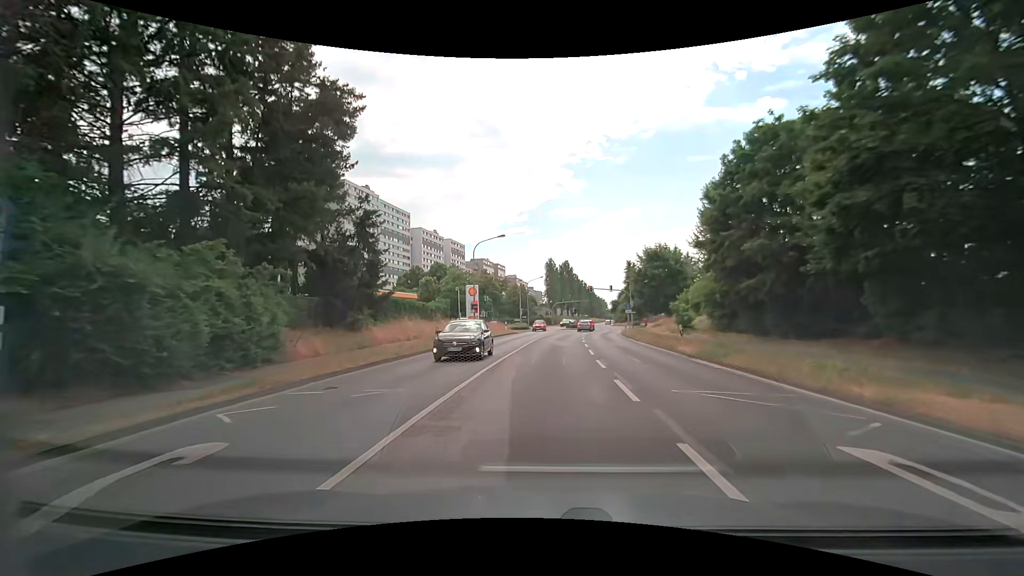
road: secondary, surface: asphalt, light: Day
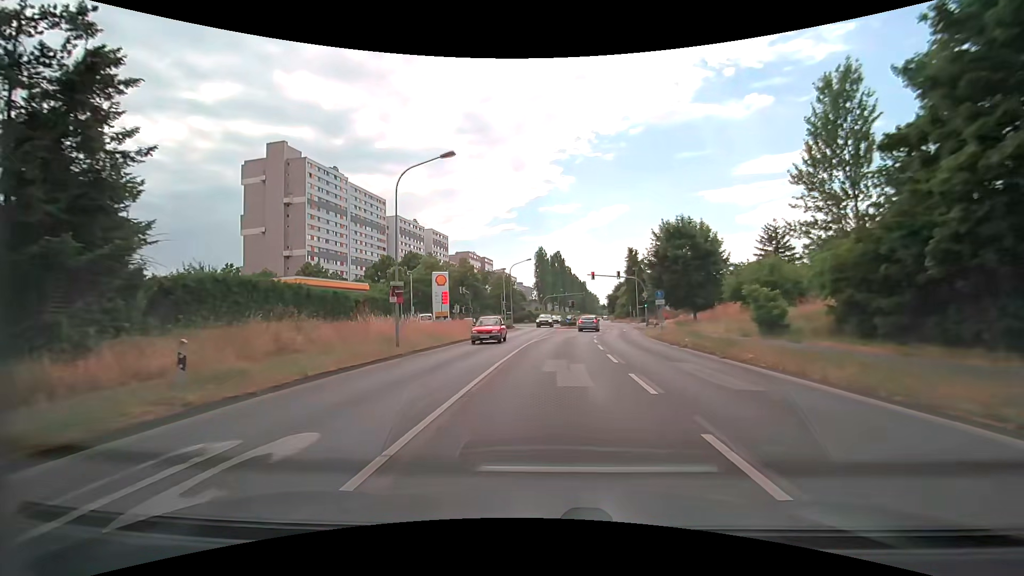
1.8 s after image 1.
(+0.1, +17.8) m; +1°
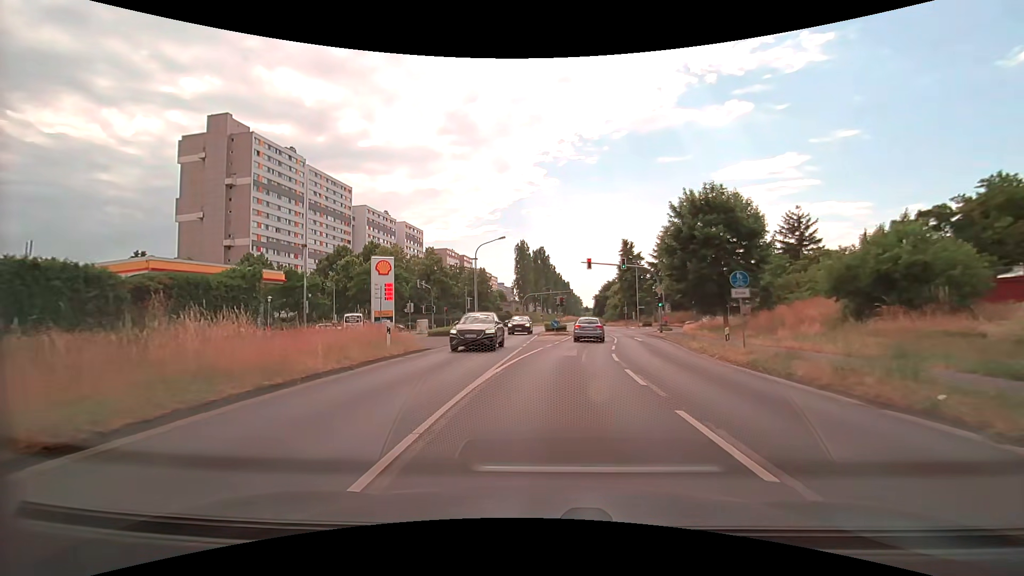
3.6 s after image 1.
(+0.3, +16.2) m; +2°
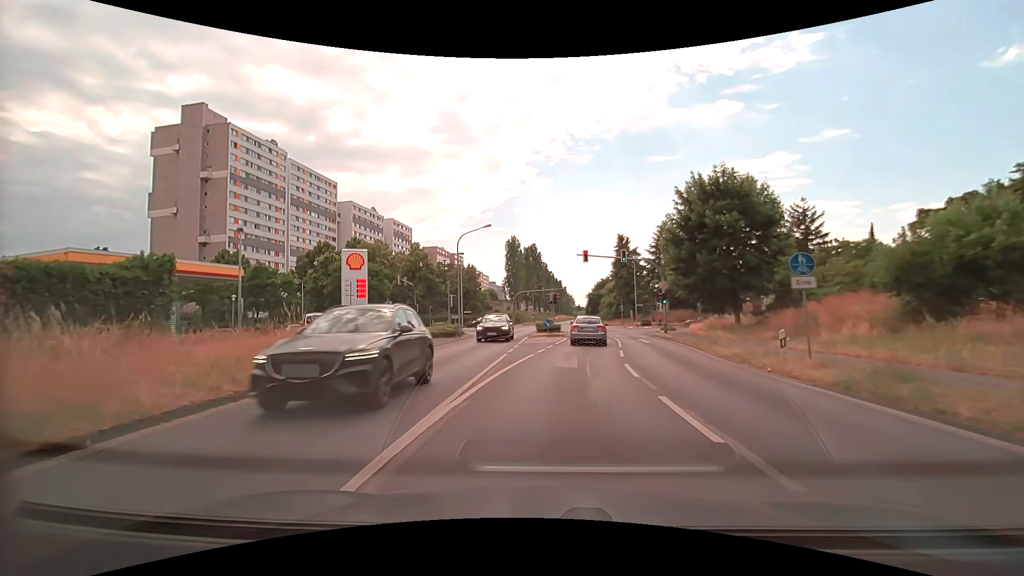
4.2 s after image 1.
(0.0, +4.8) m; +1°
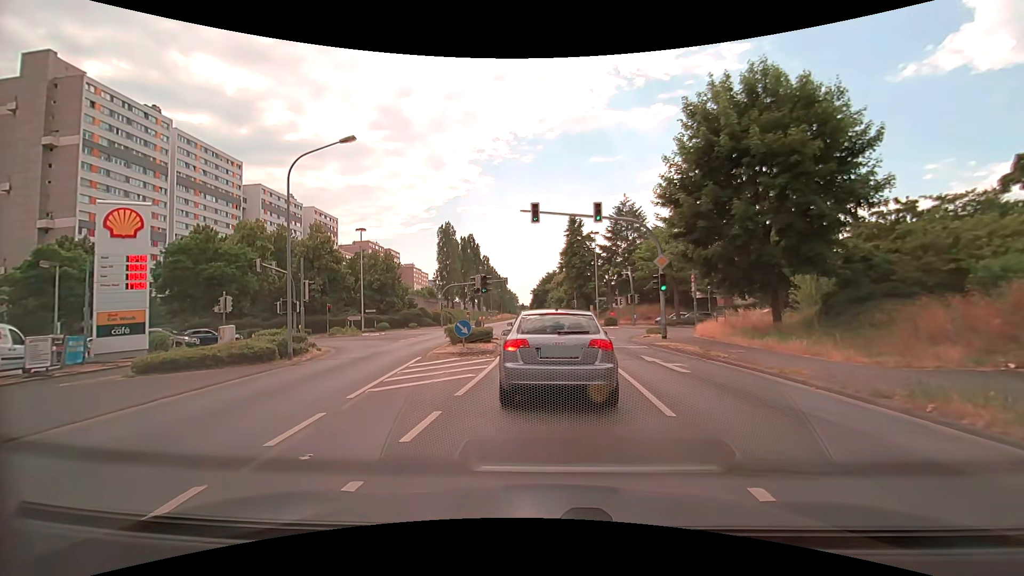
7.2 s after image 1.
(+0.8, +16.5) m; +7°
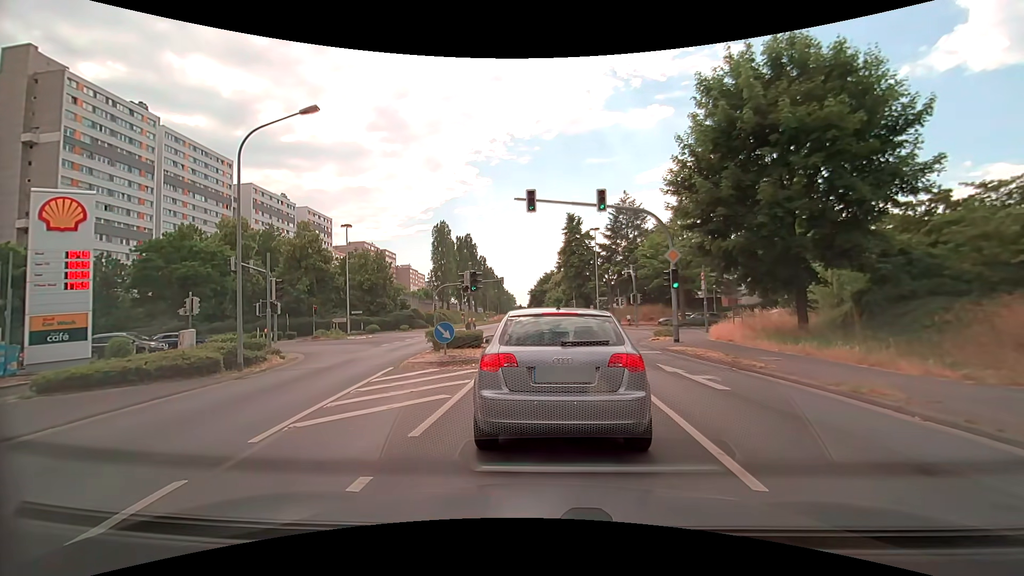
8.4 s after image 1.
(-0.1, +2.6) m; 0°
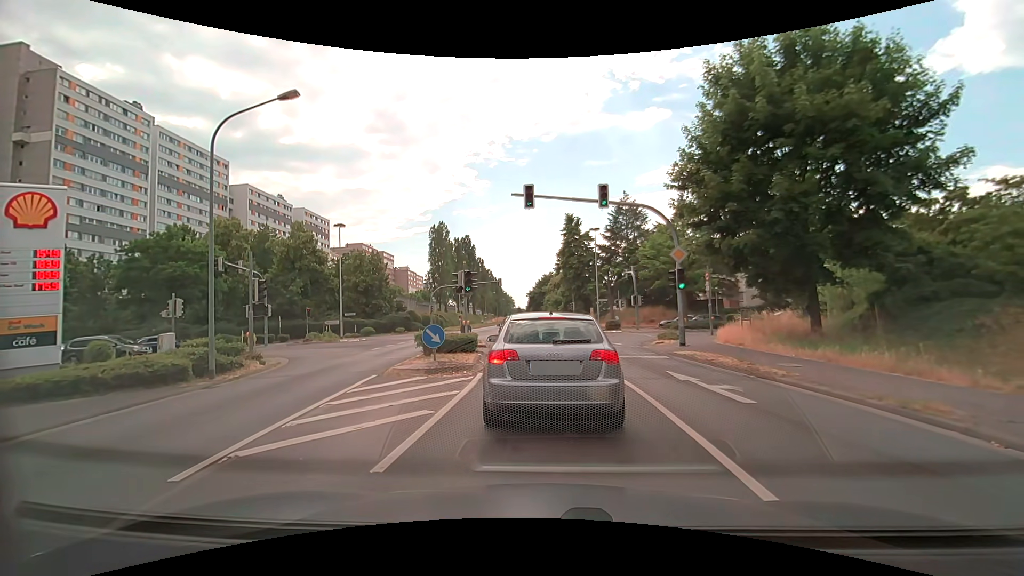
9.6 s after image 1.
(0.0, +1.2) m; 0°
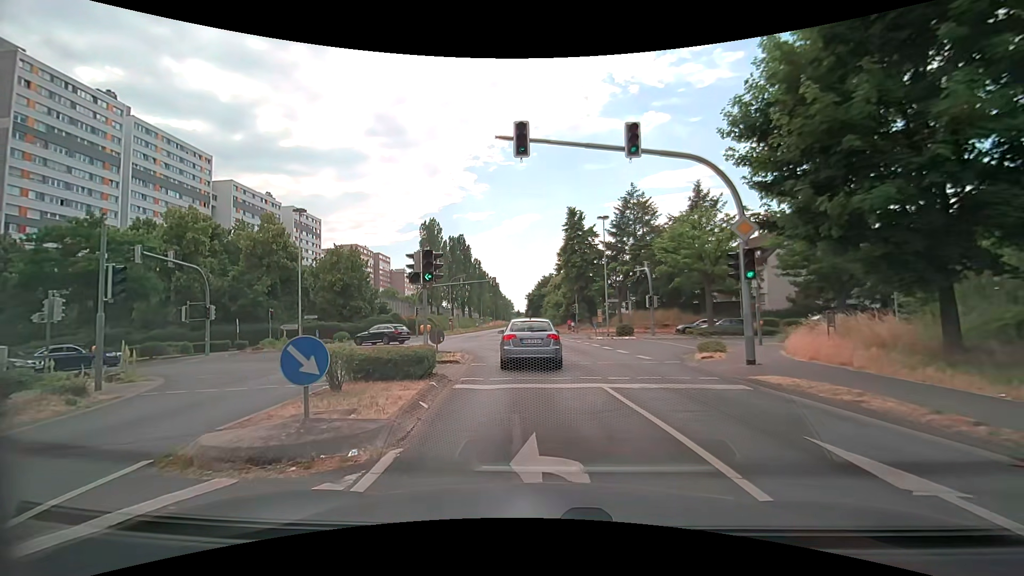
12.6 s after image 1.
(-0.1, +7.3) m; -1°
(0, +10) (-1, +20) (-4, +29) (-11, +37) (-20, +40) (-30, +39) (-39, +35) (-48, +30) (-57, +26) (-66, +22) m
